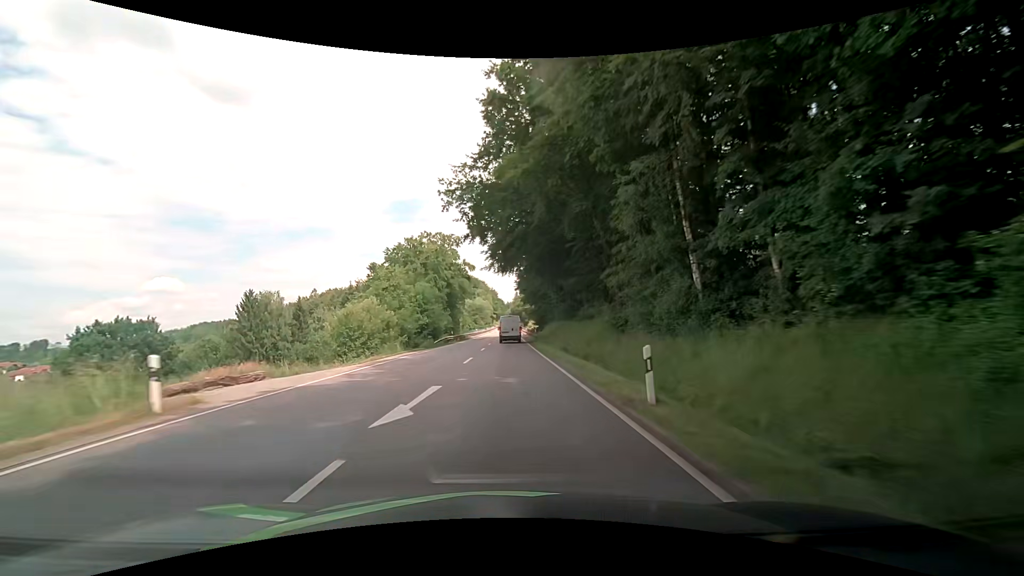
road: primary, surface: asphalt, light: Day
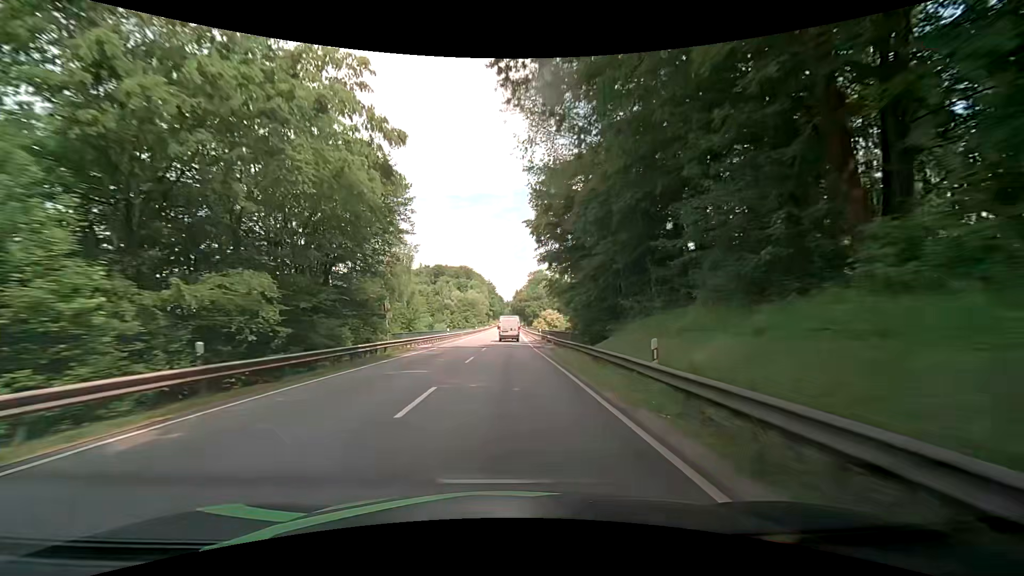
(0.0, +48.2) m; -1°
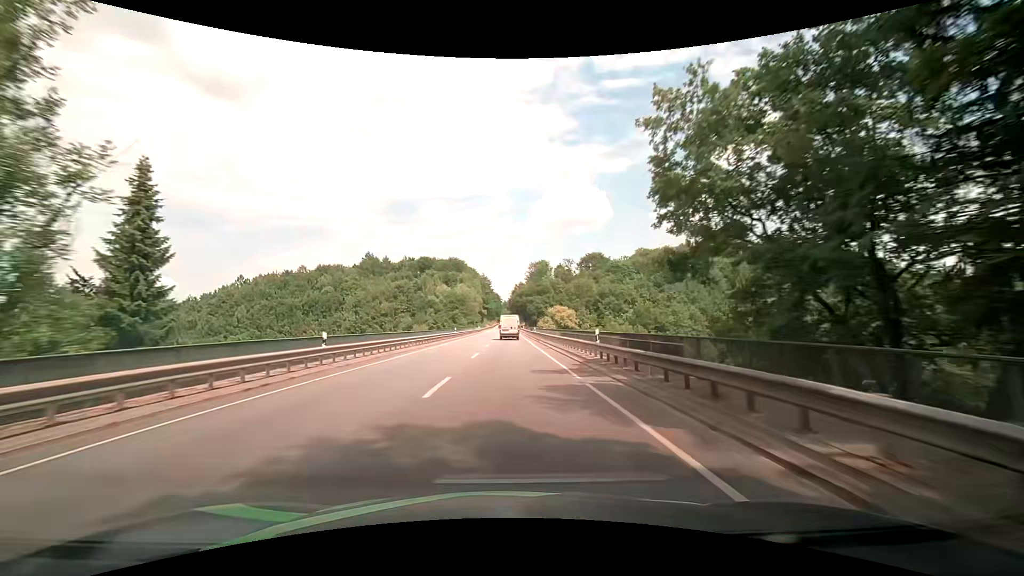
(+0.6, +36.8) m; +1°
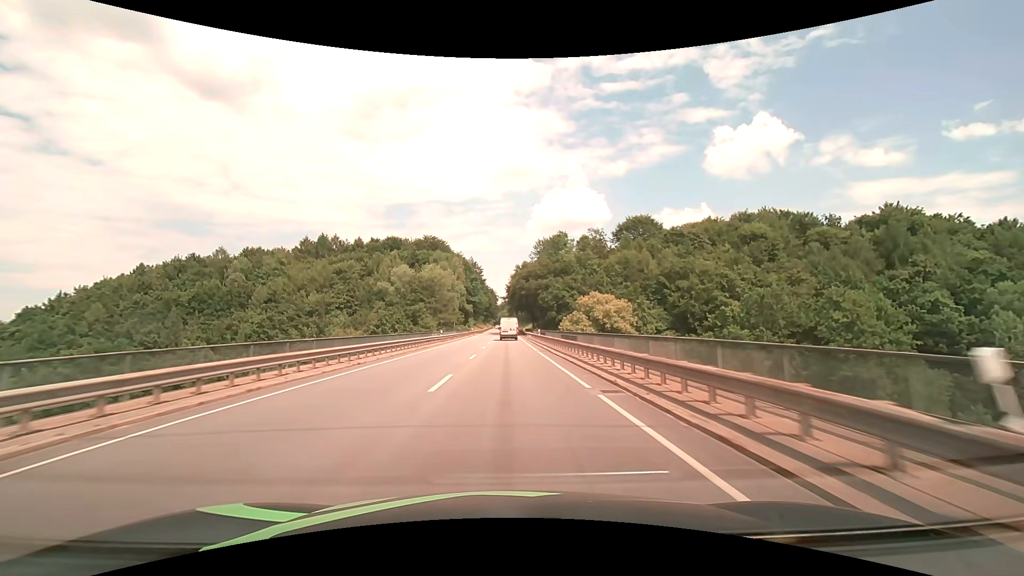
(-0.3, +61.7) m; 0°
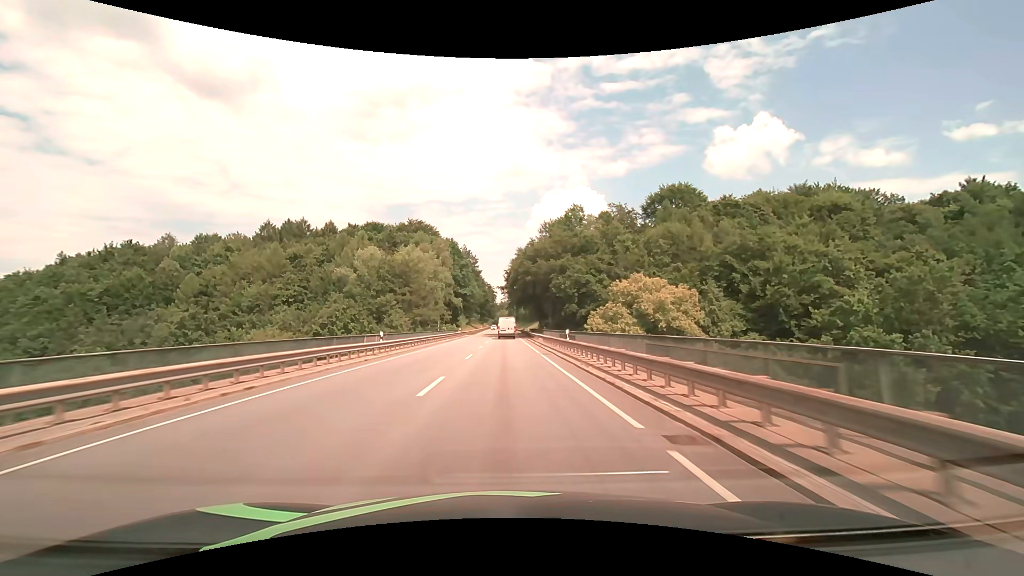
(0.0, +24.8) m; 0°
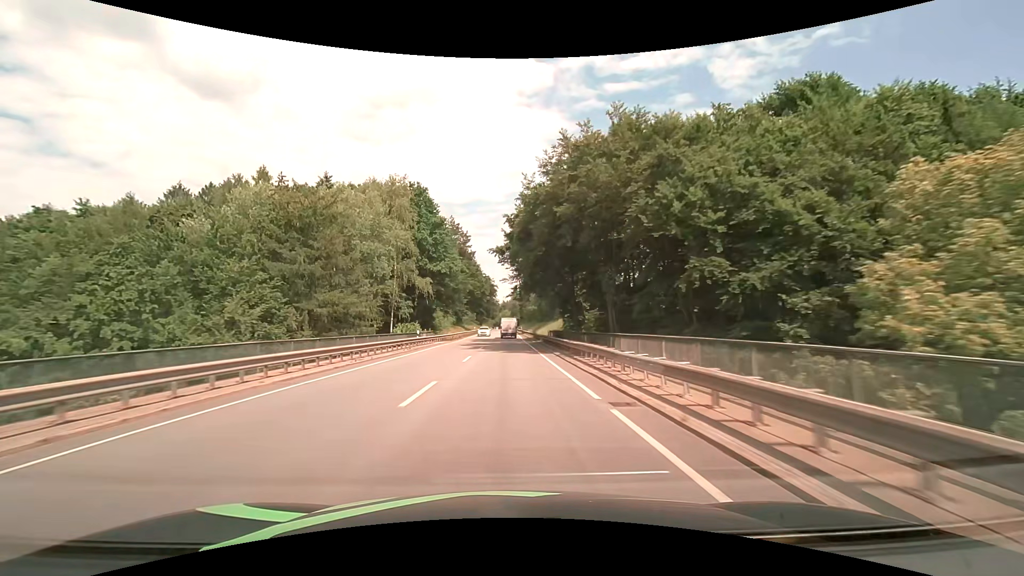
(0.0, +37.3) m; 0°
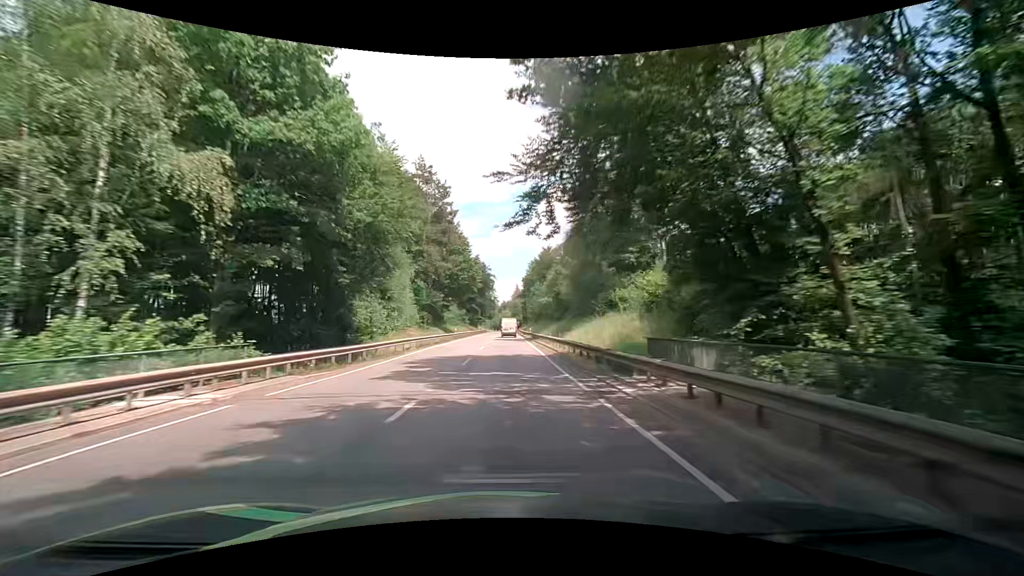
(-0.1, +37.4) m; 0°
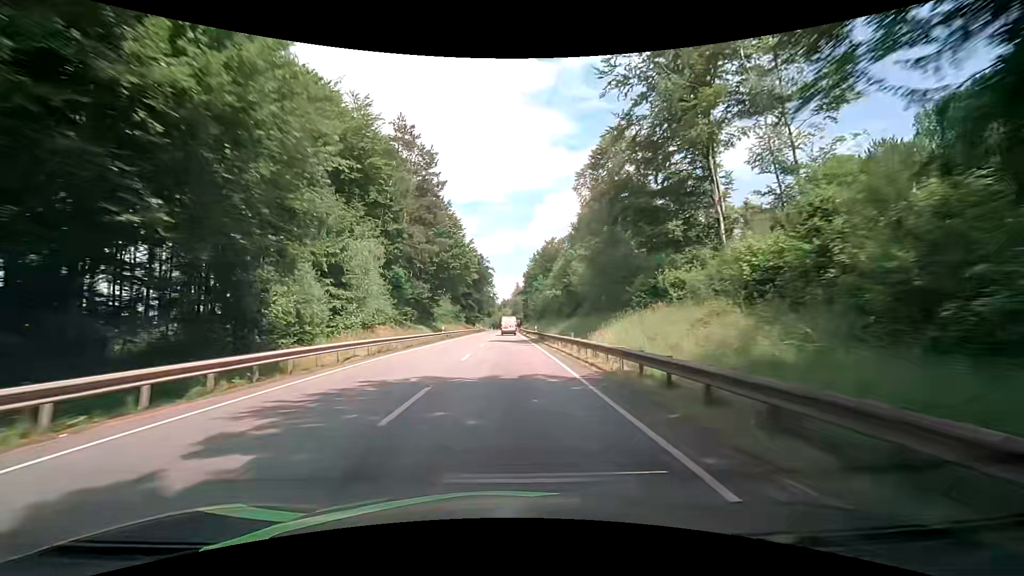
(0.0, +12.5) m; 0°
(0, +10) (0, +20) (0, +30) (0, +40) (0, +50) (0, +60) (0, +70) (0, +80) (0, +90) (0, +100) m
